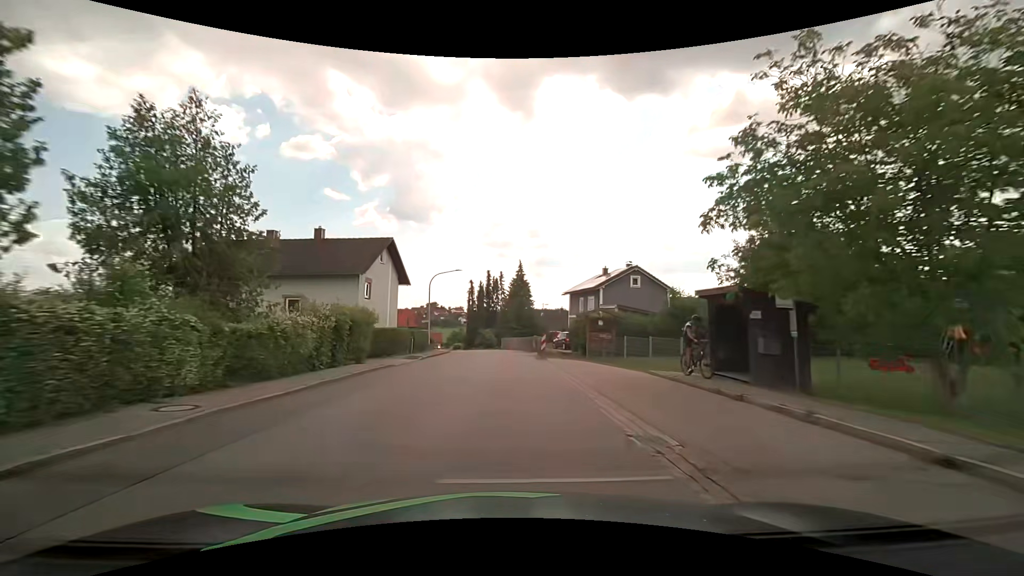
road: tertiary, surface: asphalt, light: Day
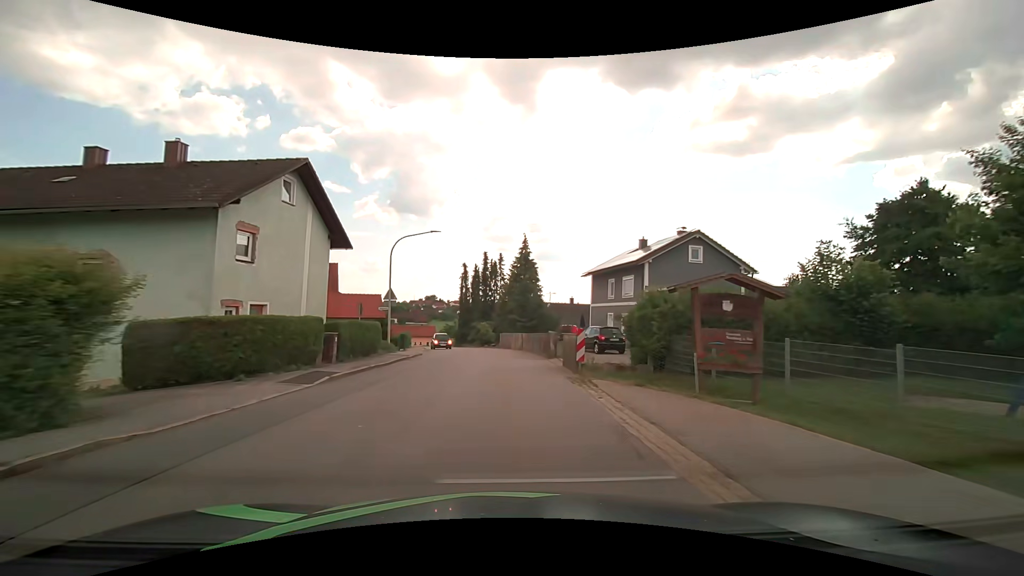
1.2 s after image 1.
(0.0, +15.3) m; +1°
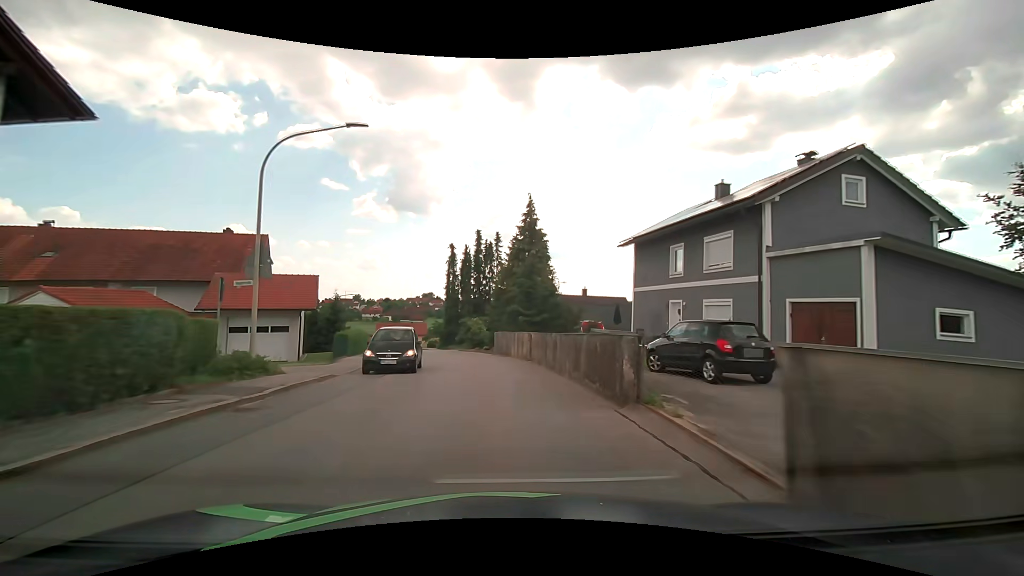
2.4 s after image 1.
(-0.1, +15.5) m; 0°
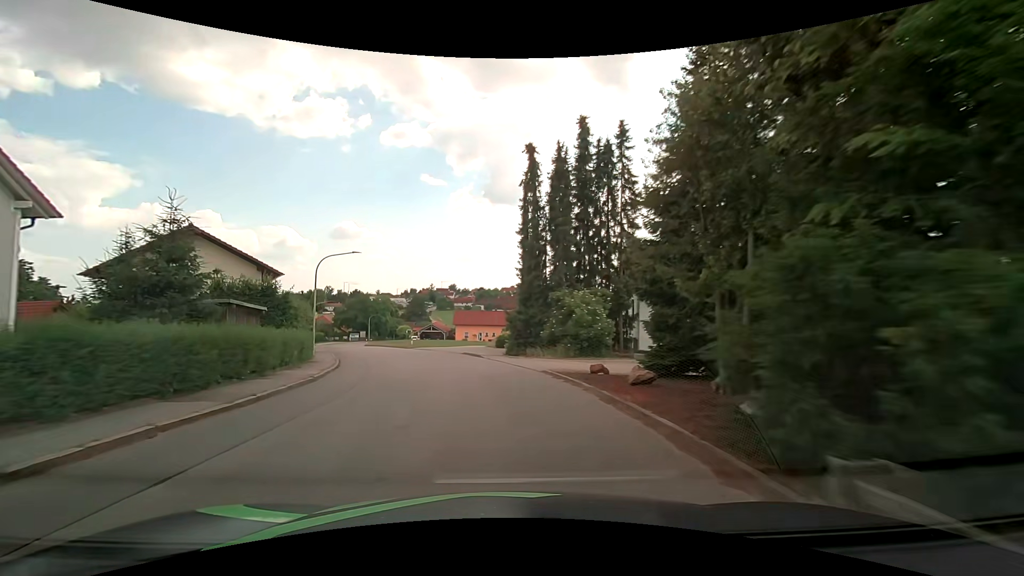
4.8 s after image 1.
(-2.4, +30.8) m; -11°
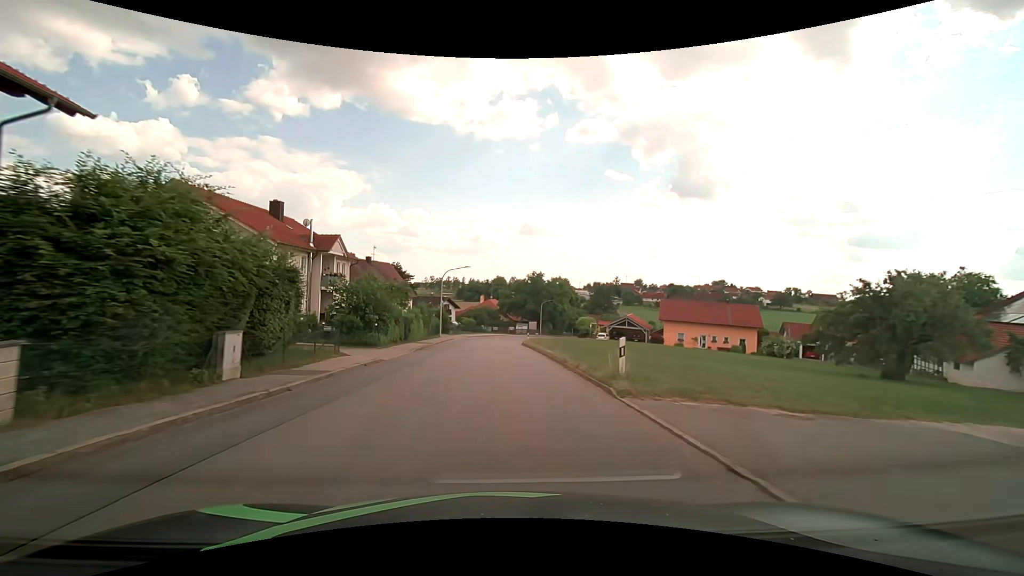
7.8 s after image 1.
(-7.2, +37.6) m; -21°
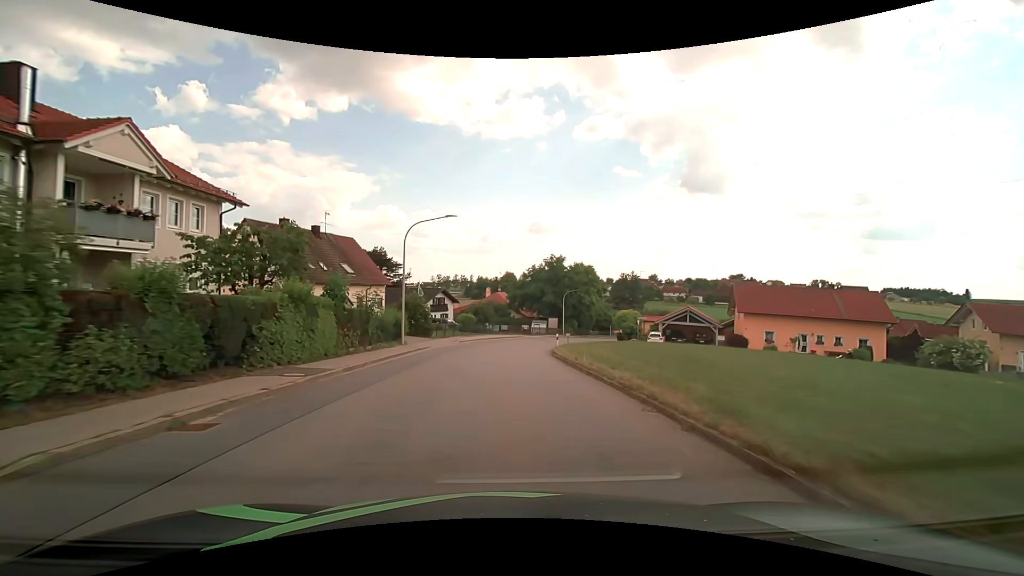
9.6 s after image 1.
(0.0, +23.0) m; 0°
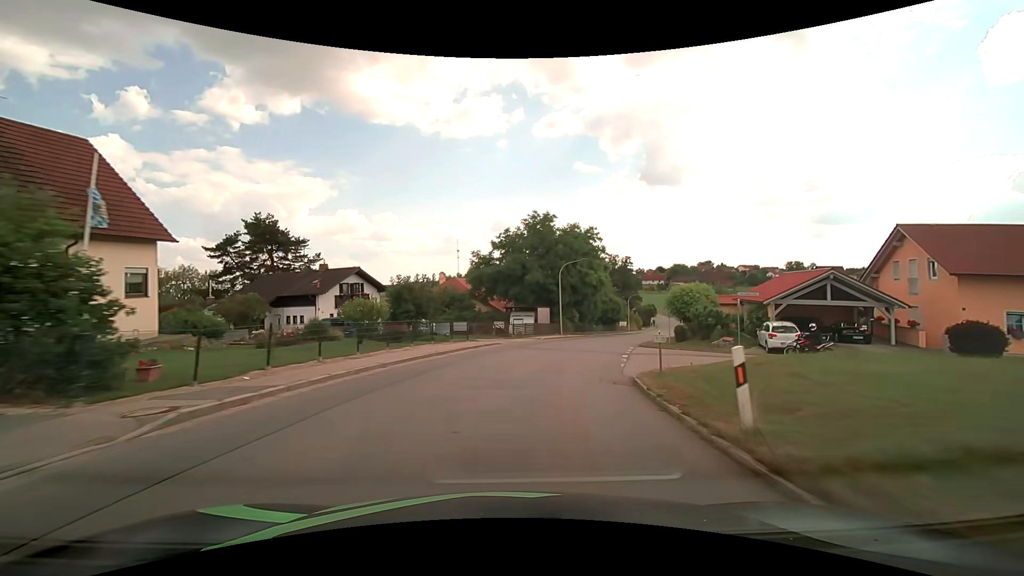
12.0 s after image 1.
(+0.5, +30.6) m; +4°
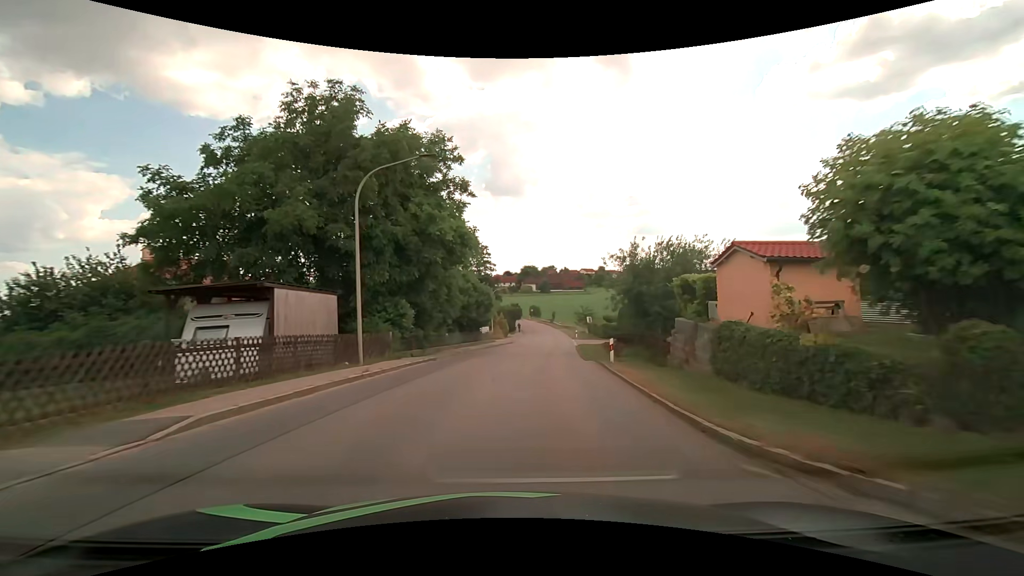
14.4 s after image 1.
(+4.3, +29.9) m; +17°
(0, +10) (+1, +20) (+2, +30) (+3, +40) (+4, +50) (+6, +60) (+7, +70) (+7, +80) (+8, +90) (+8, +100) m
